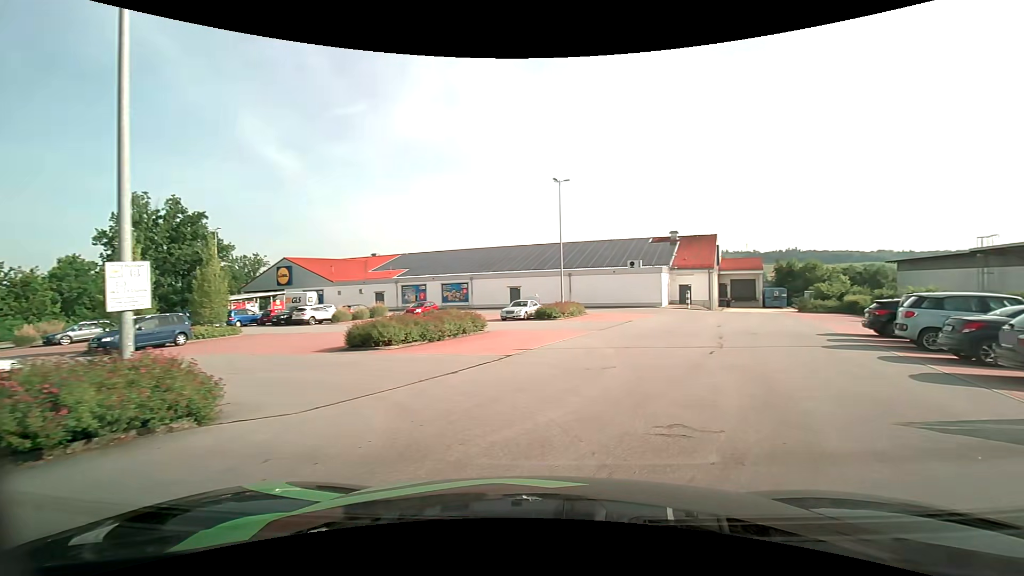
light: Day
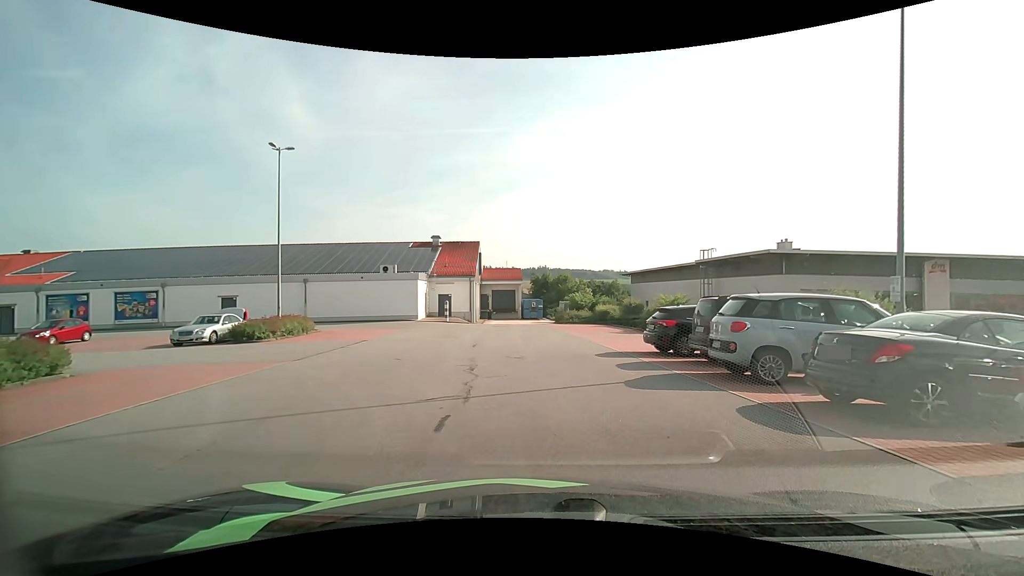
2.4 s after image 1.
(+2.5, +8.2) m; +27°
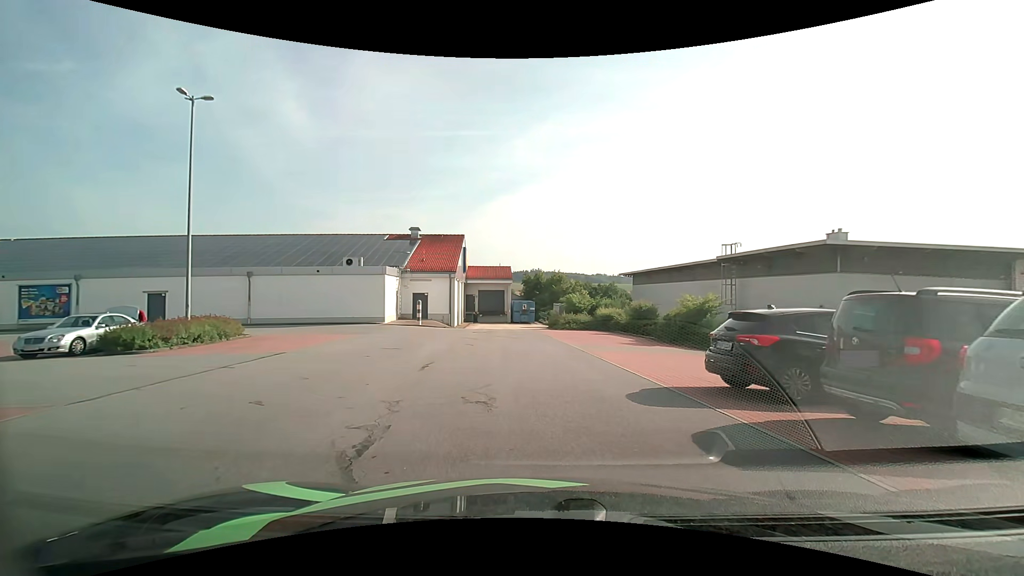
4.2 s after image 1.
(+0.1, +6.5) m; 0°
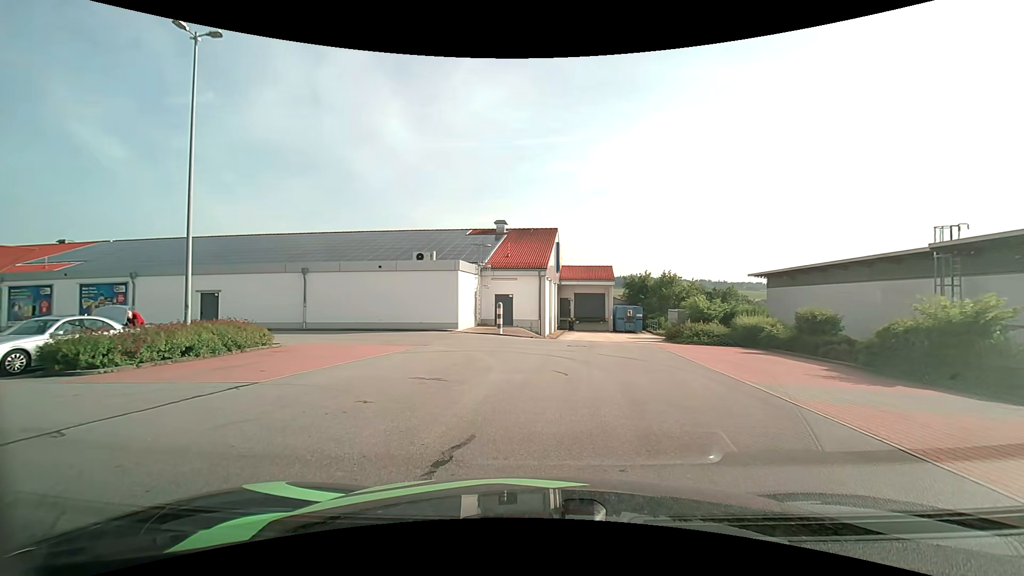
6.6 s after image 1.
(-0.5, +7.2) m; -11°
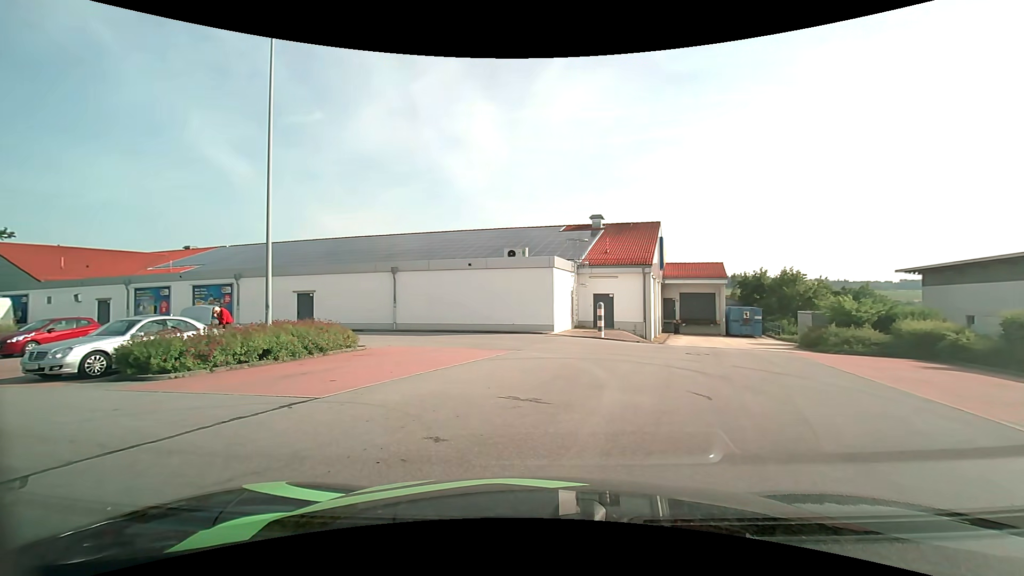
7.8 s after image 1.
(-0.2, +2.4) m; -11°
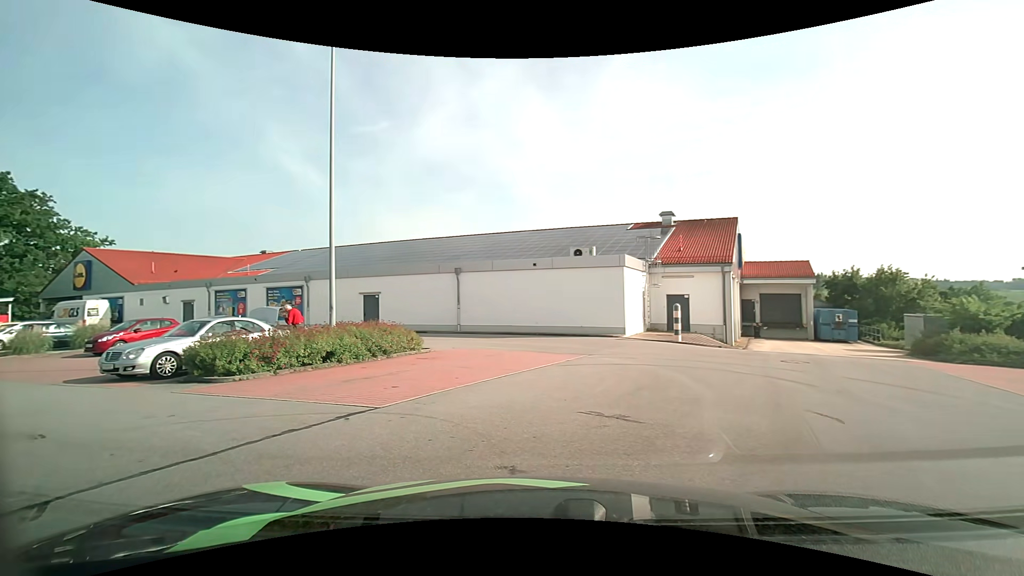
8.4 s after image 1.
(-0.1, +1.0) m; -7°
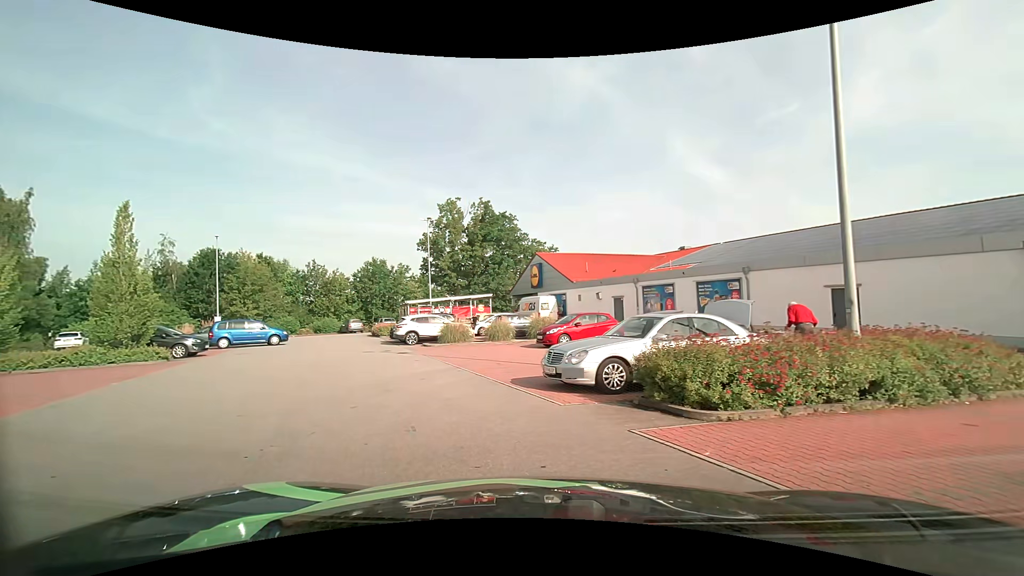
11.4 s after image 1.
(-2.3, +5.0) m; -45°
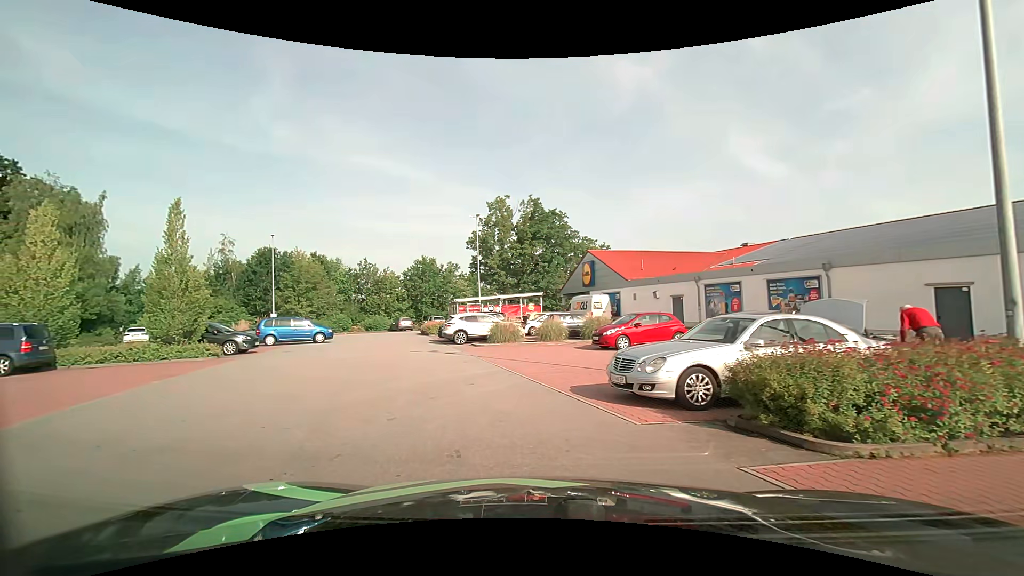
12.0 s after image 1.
(-0.1, +1.3) m; -4°
(-2, +10) (-5, +19) (-9, +29) (-12, +38) (-19, +44) (-28, +39) (-29, +30) (-27, +20) (-24, +10) (-22, +1) m
